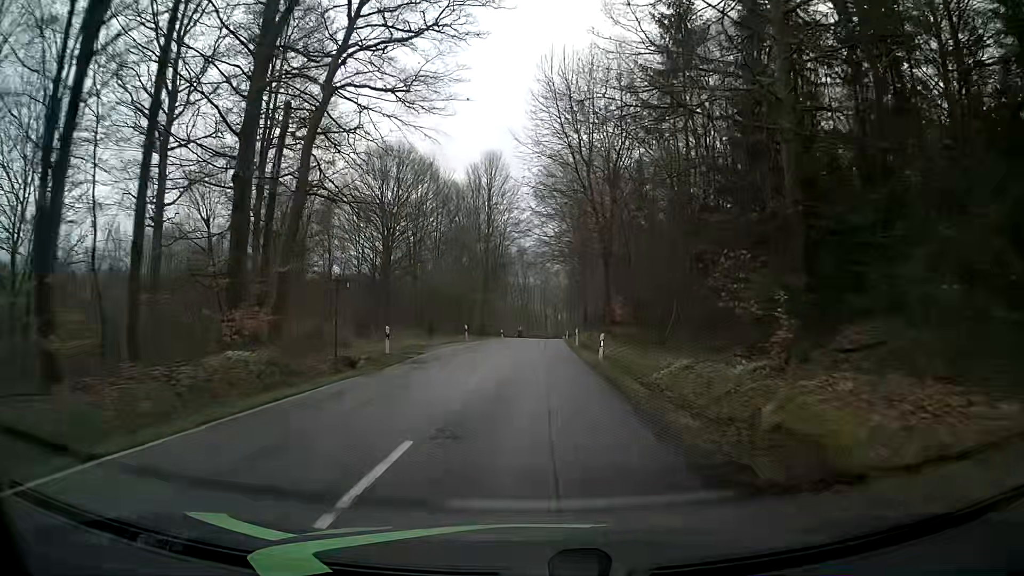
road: tertiary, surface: asphalt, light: Day
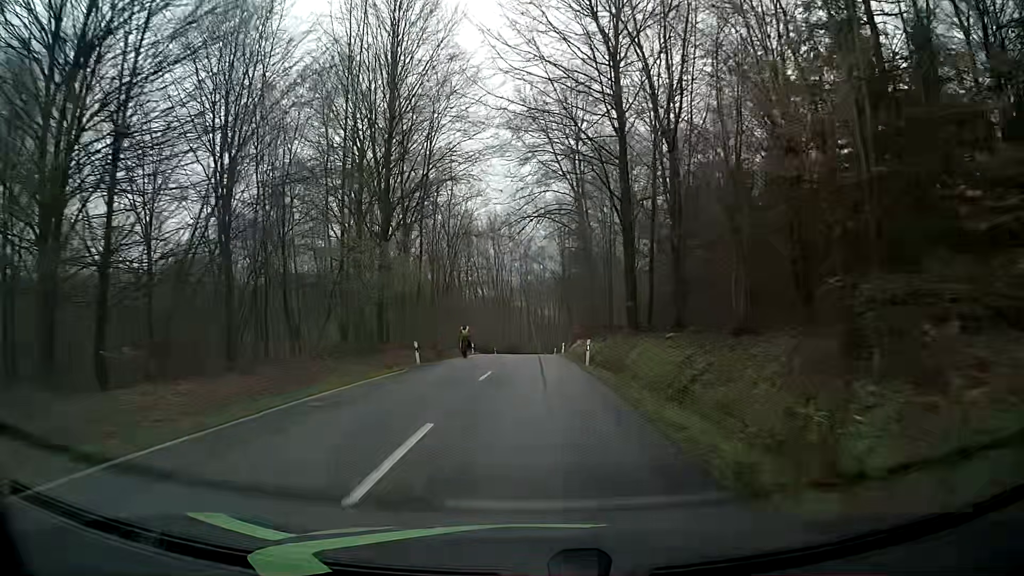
(+0.4, +45.3) m; +1°
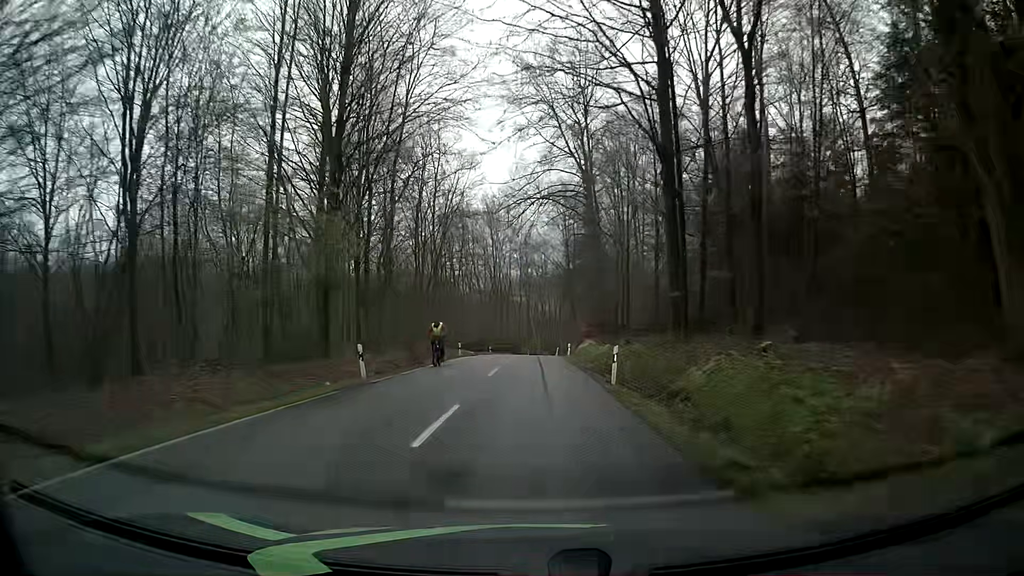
(0.0, +9.0) m; -1°
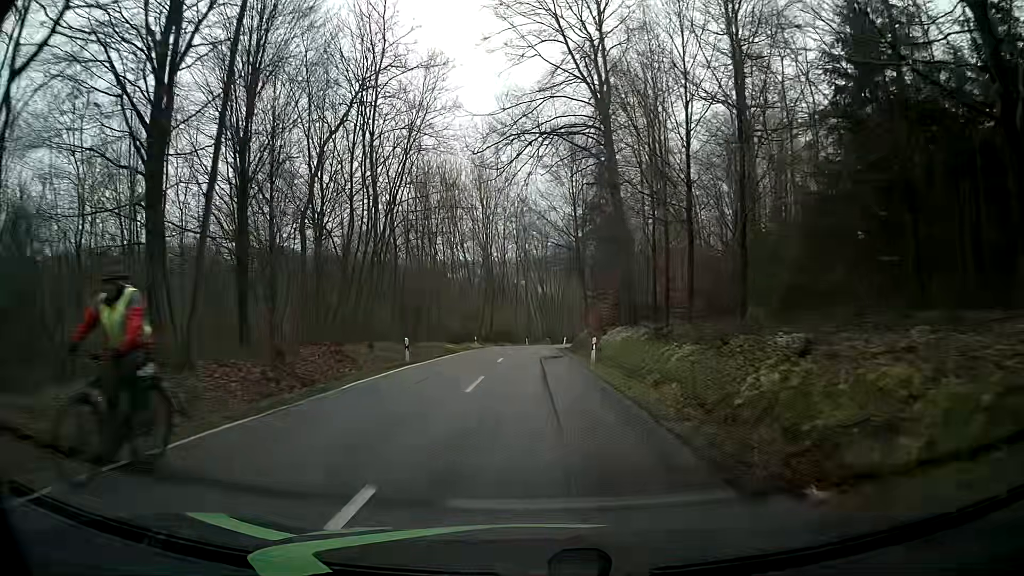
(+0.2, +17.9) m; +1°
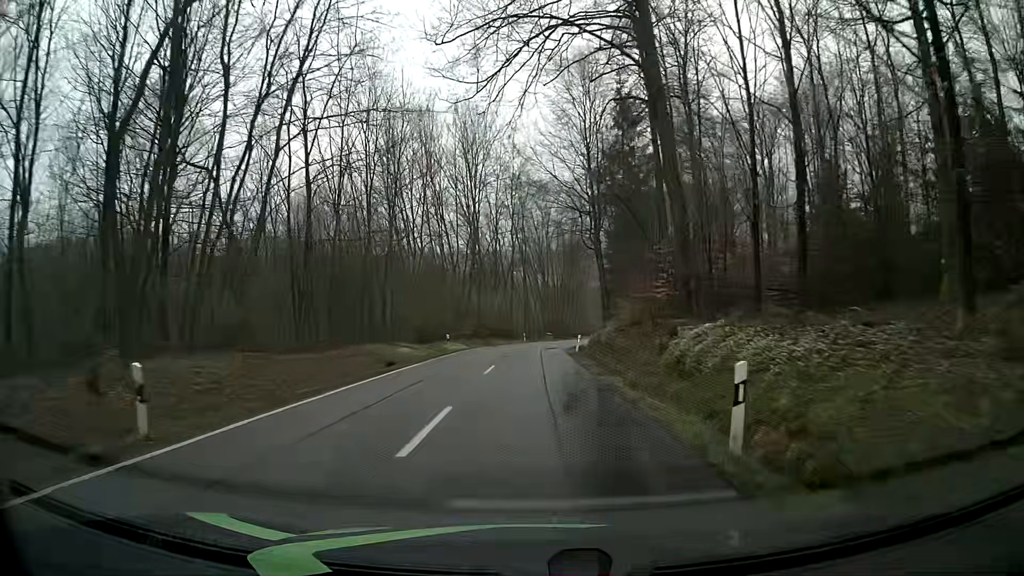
(-0.4, +17.8) m; -1°
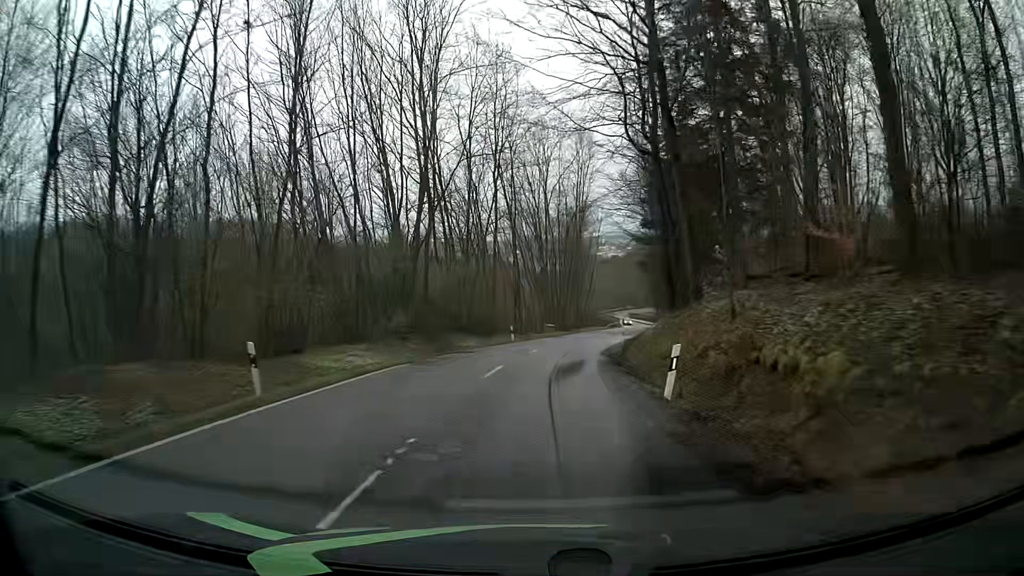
(+0.2, +26.7) m; 0°
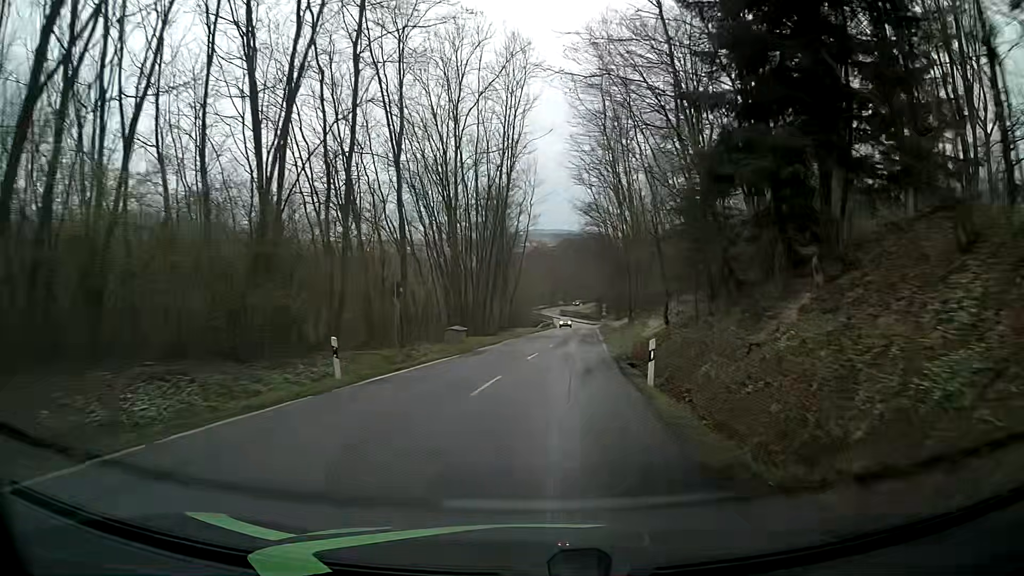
(+1.1, +26.8) m; +6°
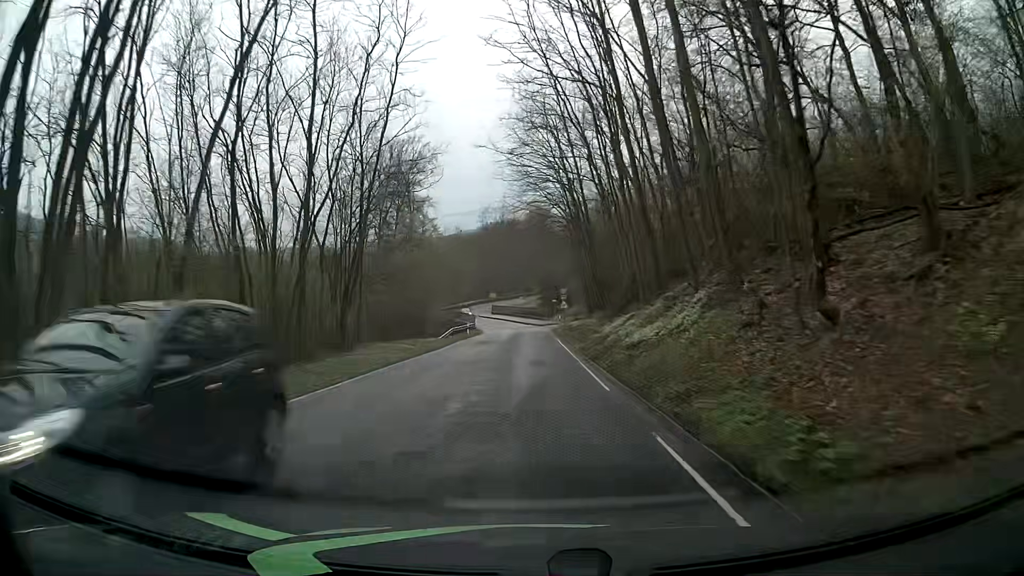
(+4.0, +44.2) m; +7°
(0, +10) (0, +20) (0, +30) (0, +40) (-1, +50) (-1, +60) (-2, +70) (-4, +80) (-7, +89) (-10, +99) m
